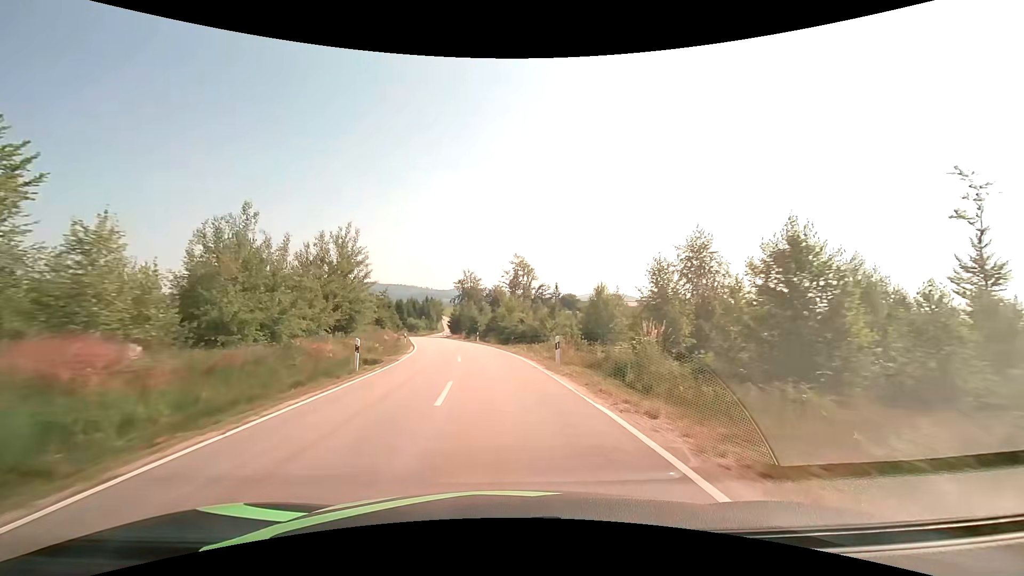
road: tertiary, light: Day
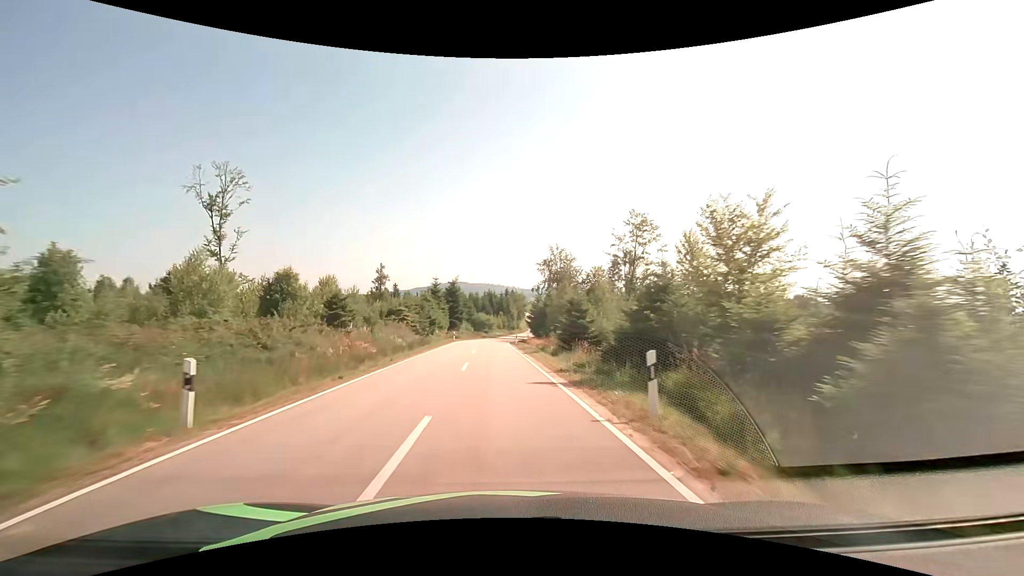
(-3.5, +41.8) m; -10°
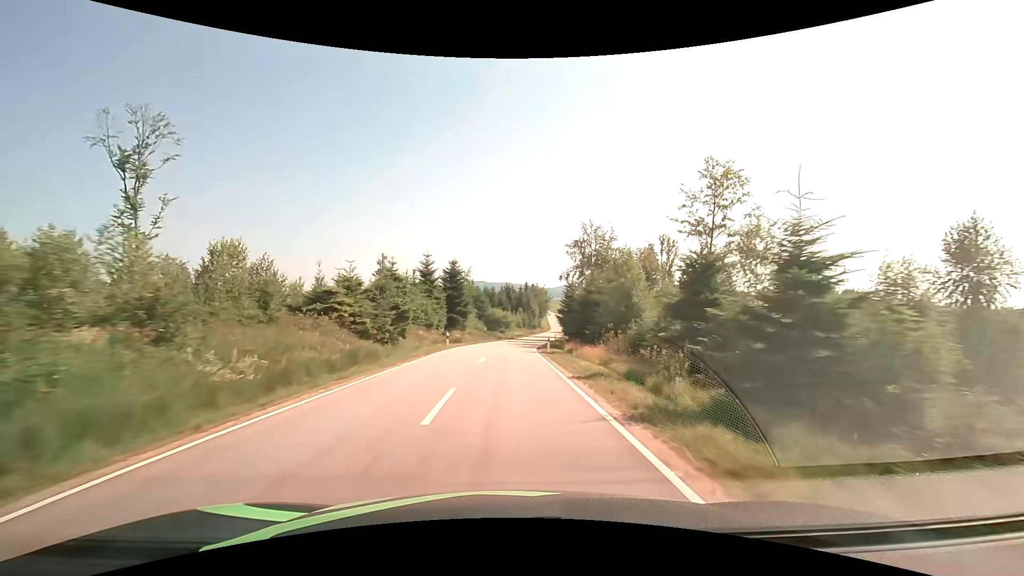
(-0.5, +21.5) m; -2°
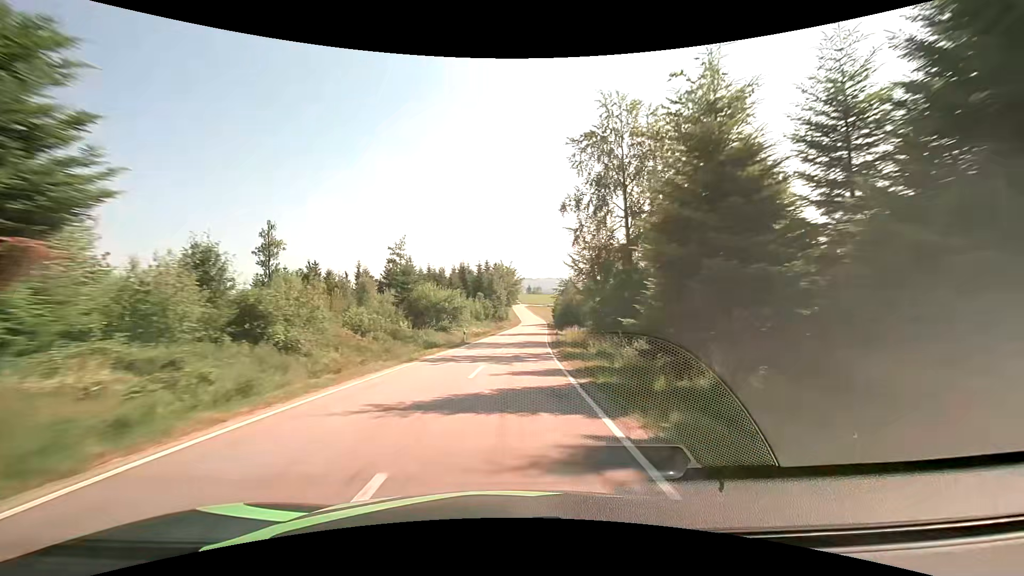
(+1.2, +44.1) m; +4°
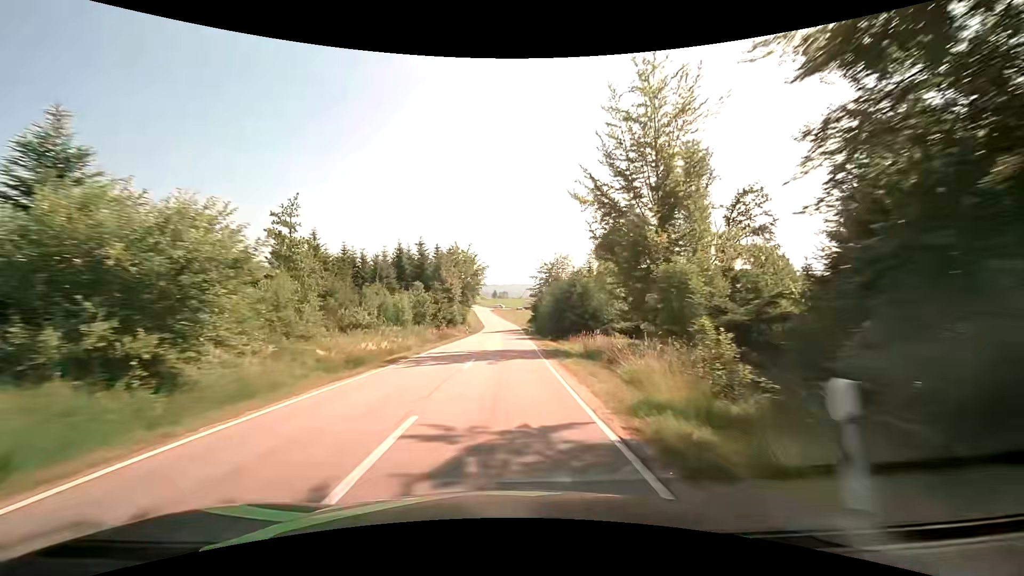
(+1.7, +34.4) m; +5°
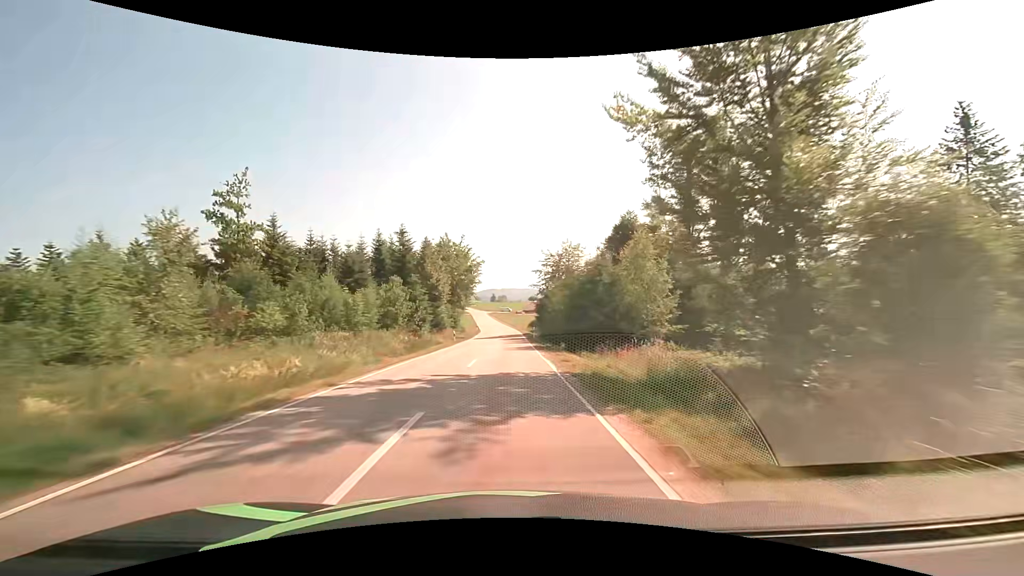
(0.0, +11.8) m; +1°
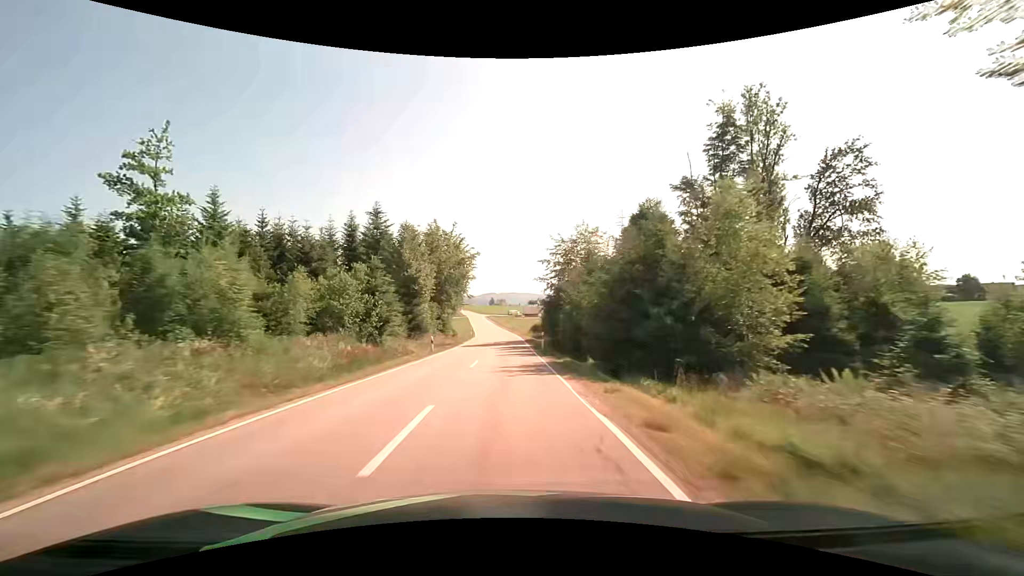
(-0.1, +11.8) m; 0°
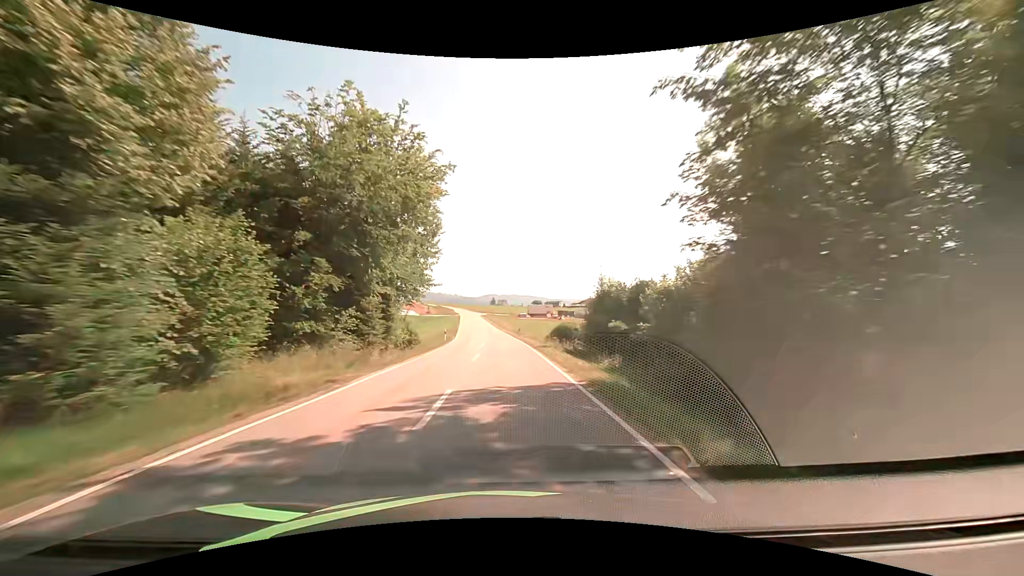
(-0.2, +35.3) m; 0°
(0, +10) (0, +20) (0, +30) (-1, +40) (-1, +50) (-2, +60) (-3, +70) (-3, +80) (-4, +90) (-5, +100) m
